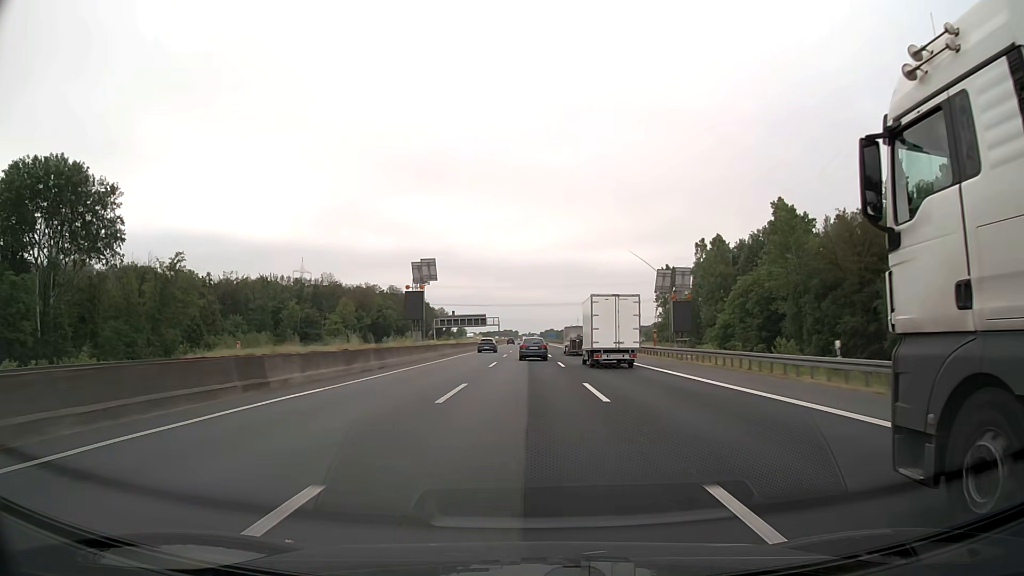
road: motorway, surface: asphalt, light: Day
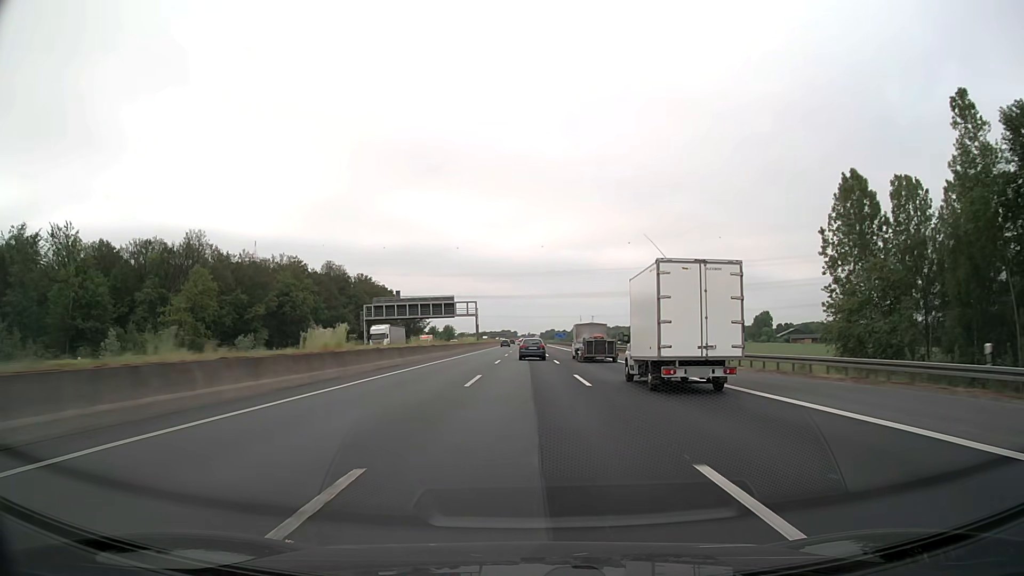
(0.0, +87.6) m; 0°
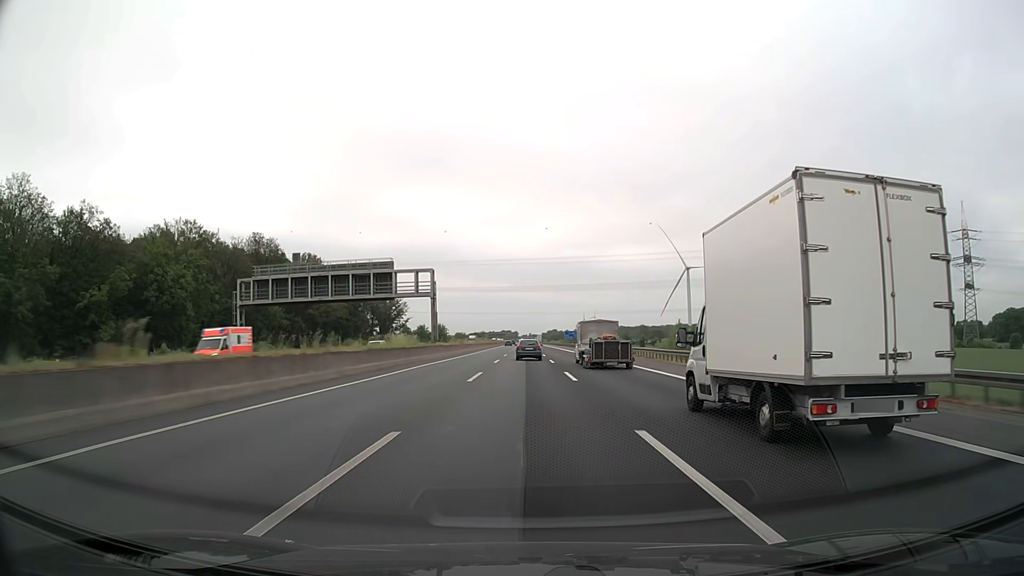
(0.0, +52.9) m; 0°
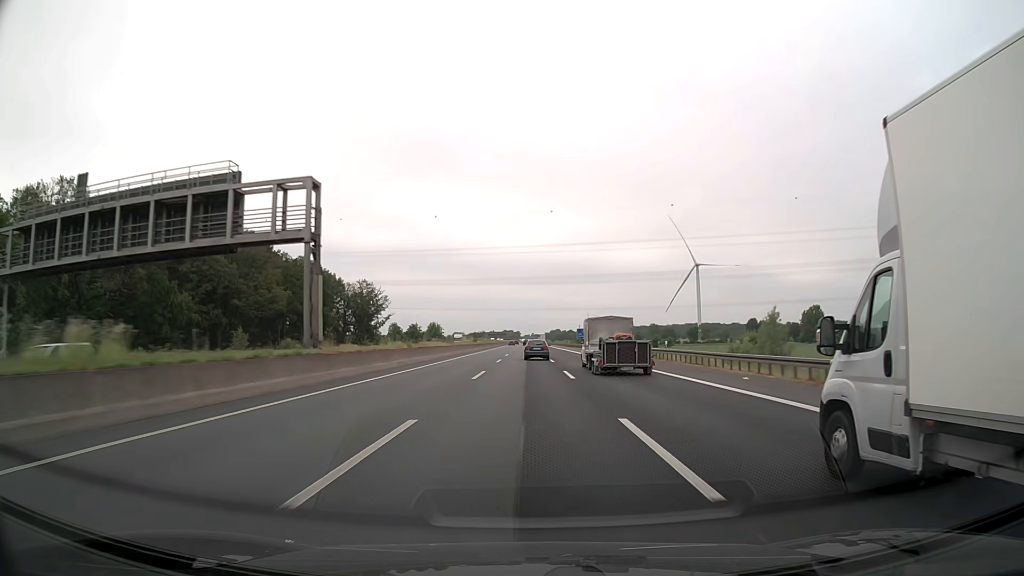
(-0.1, +35.6) m; 0°
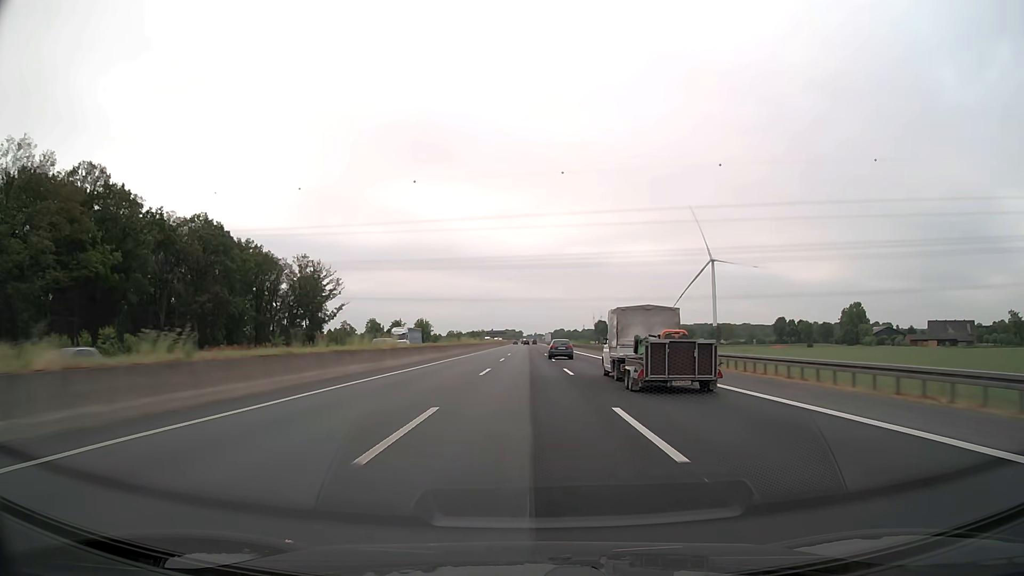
(-0.2, +54.0) m; 0°
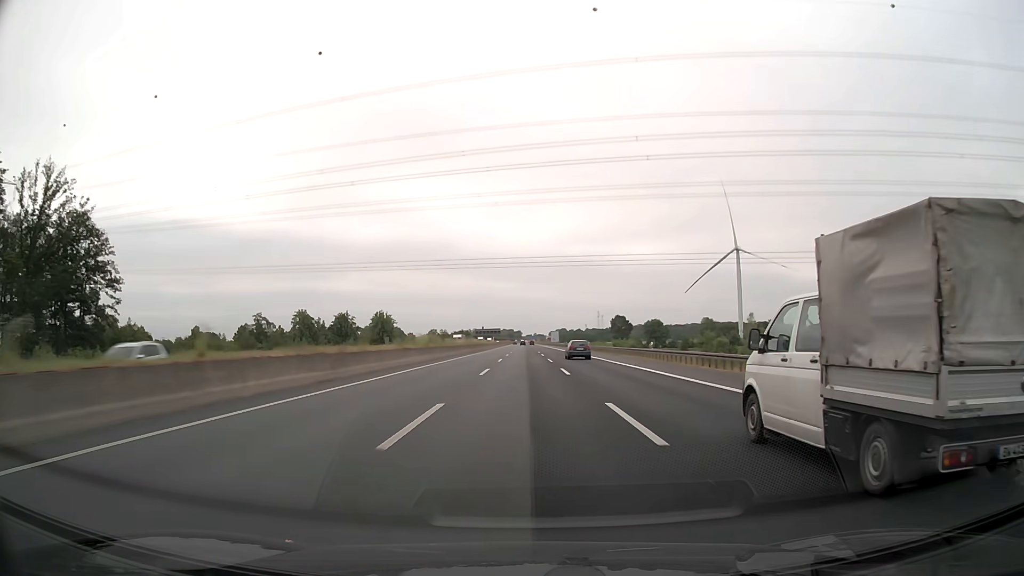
(-0.1, +92.1) m; 0°
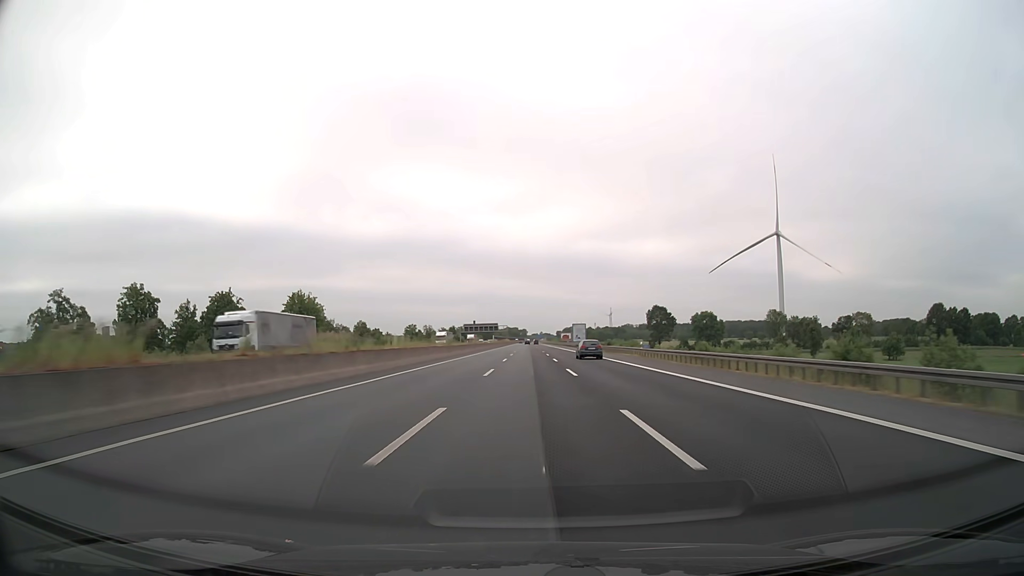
(-0.5, +94.0) m; -1°
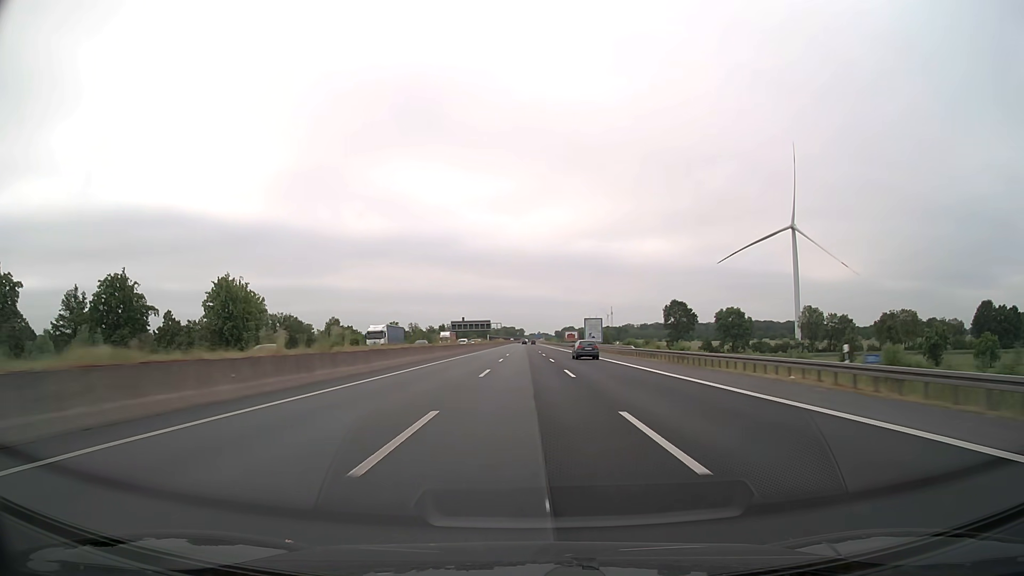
(+0.1, +37.8) m; 0°
(0, +10) (0, +20) (0, +30) (0, +40) (0, +50) (0, +60) (0, +70) (0, +80) (0, +90) (0, +100) m
